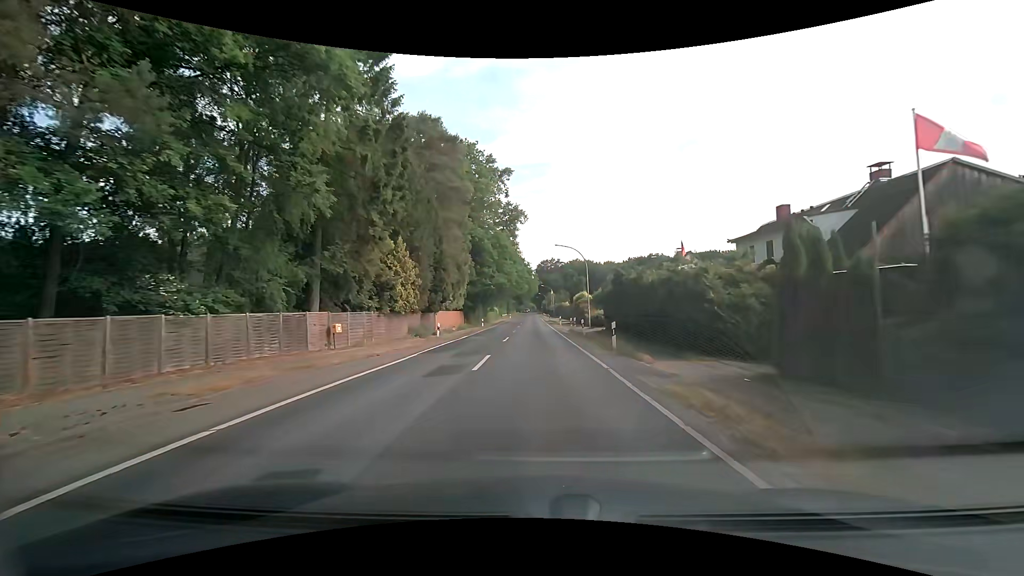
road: secondary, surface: asphalt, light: Day
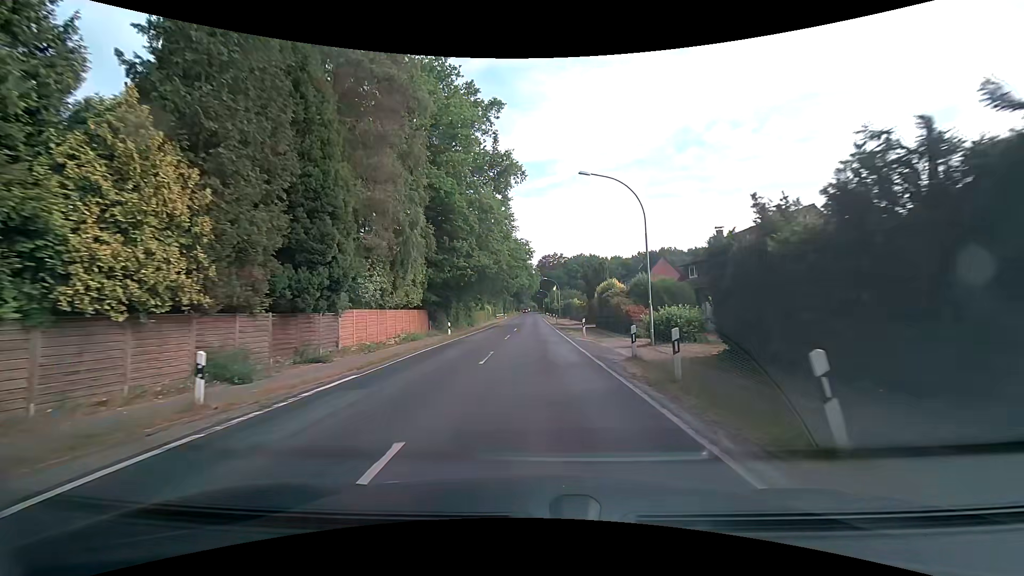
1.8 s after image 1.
(+0.1, +22.4) m; 0°
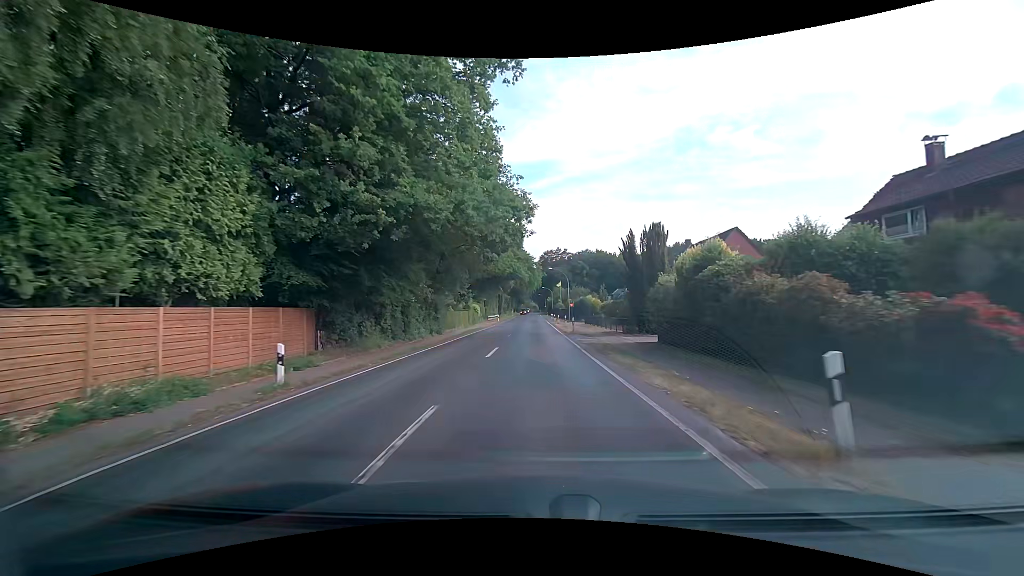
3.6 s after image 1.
(0.0, +22.2) m; 0°
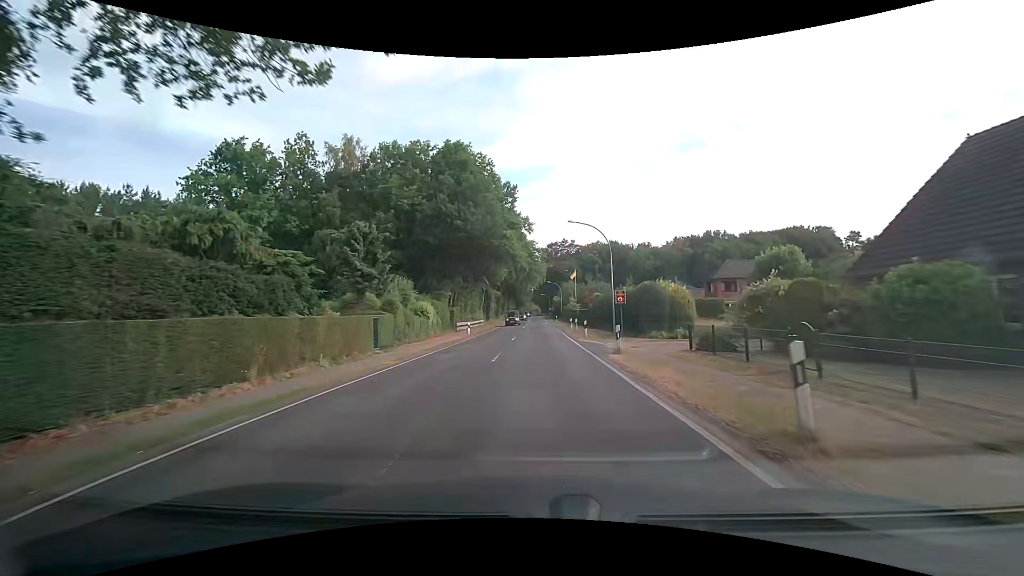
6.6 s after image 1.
(-0.1, +37.1) m; 0°
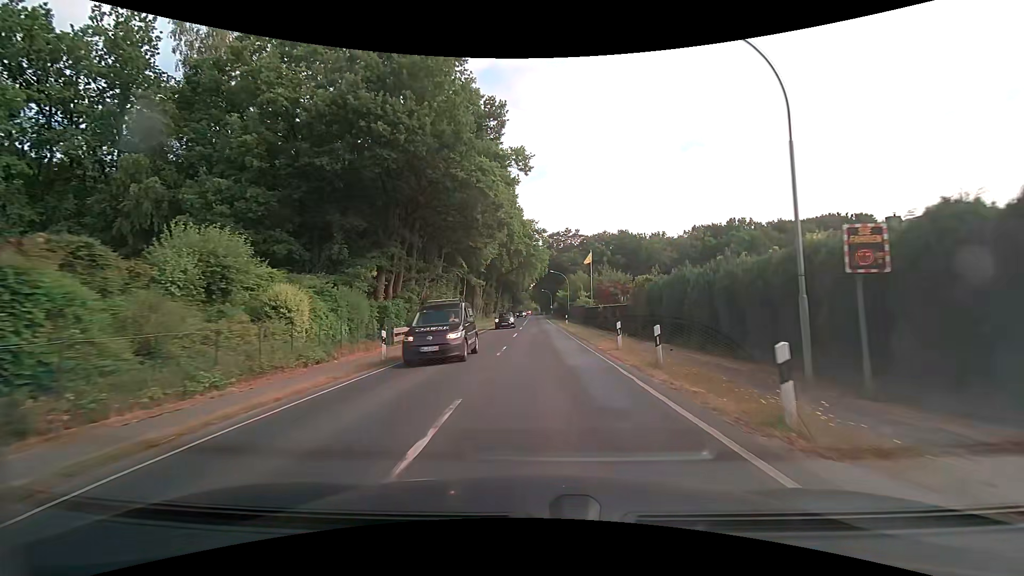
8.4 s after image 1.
(-0.3, +22.5) m; -1°
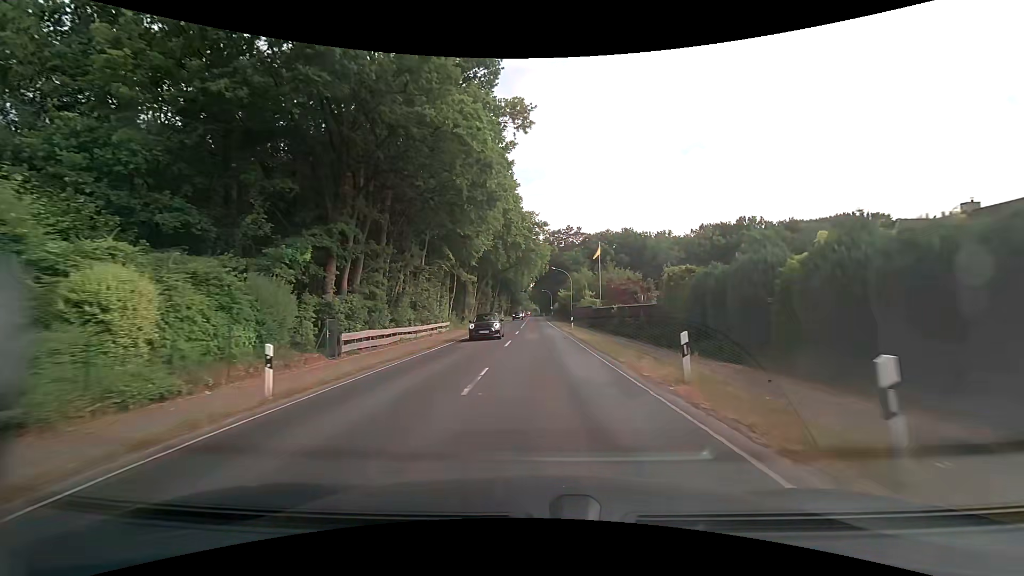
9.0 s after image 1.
(0.0, +7.5) m; 0°
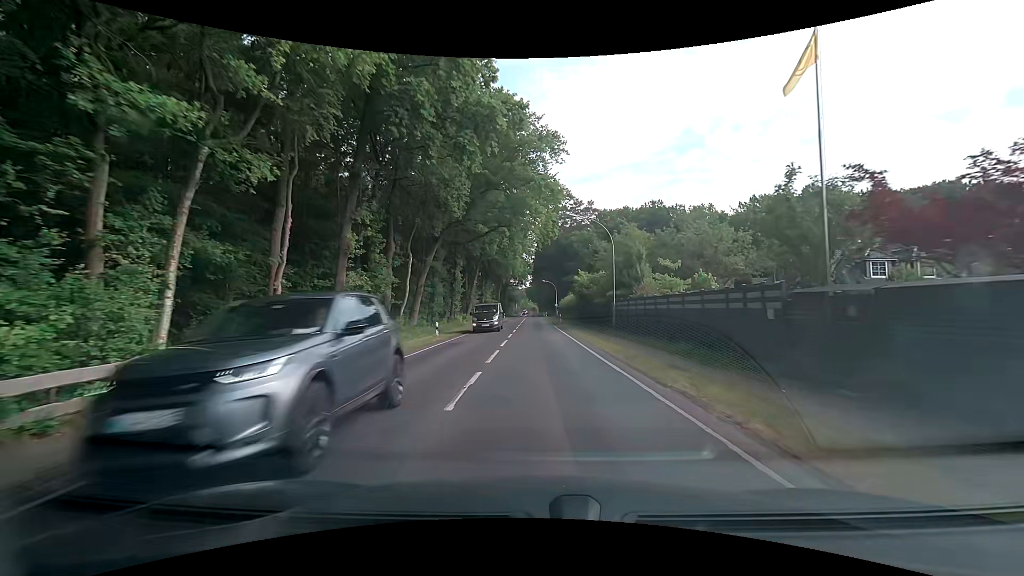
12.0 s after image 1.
(0.0, +37.6) m; +1°
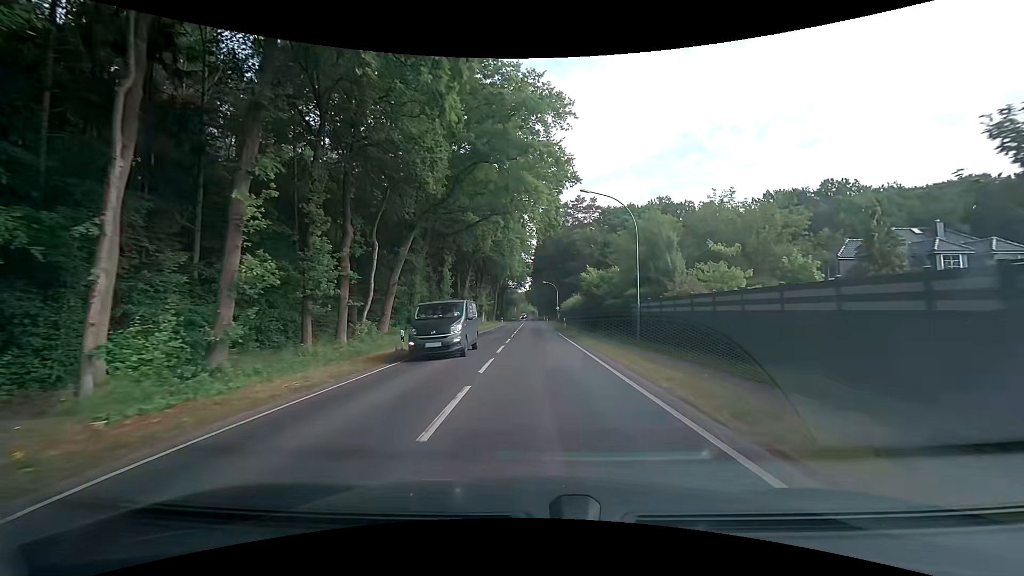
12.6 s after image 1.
(0.0, +7.5) m; -1°
(0, +10) (0, +20) (0, +30) (0, +40) (0, +50) (0, +60) (0, +70) (0, +80) (+1, +90) (+1, +100) m
